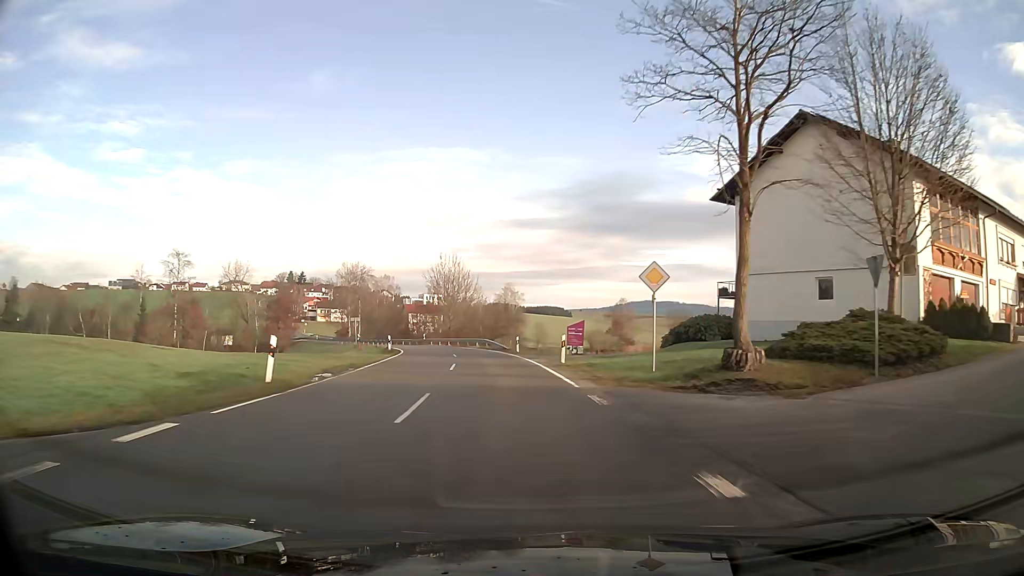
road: tertiary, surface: asphalt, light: Day
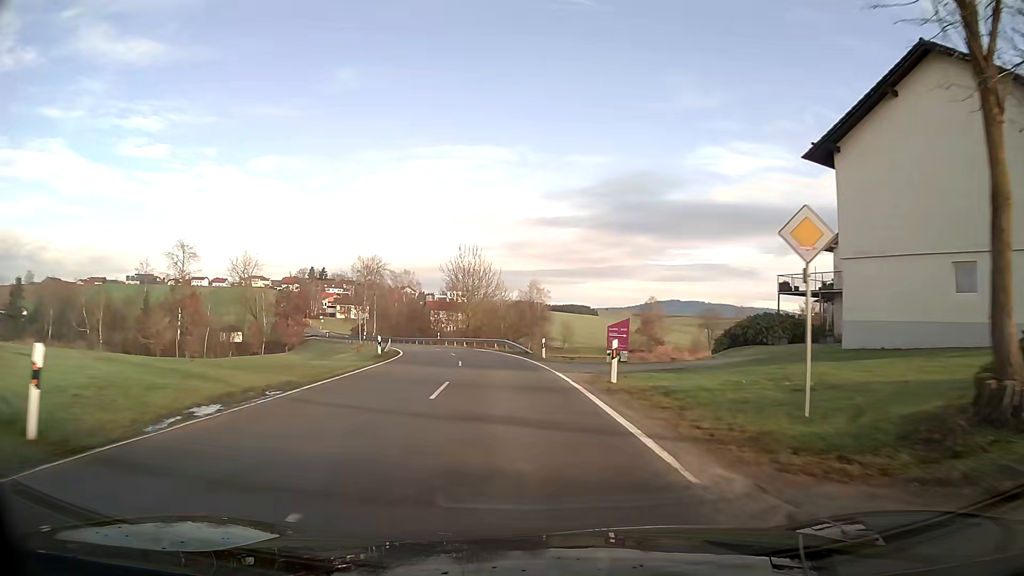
(-0.2, +8.7) m; -2°
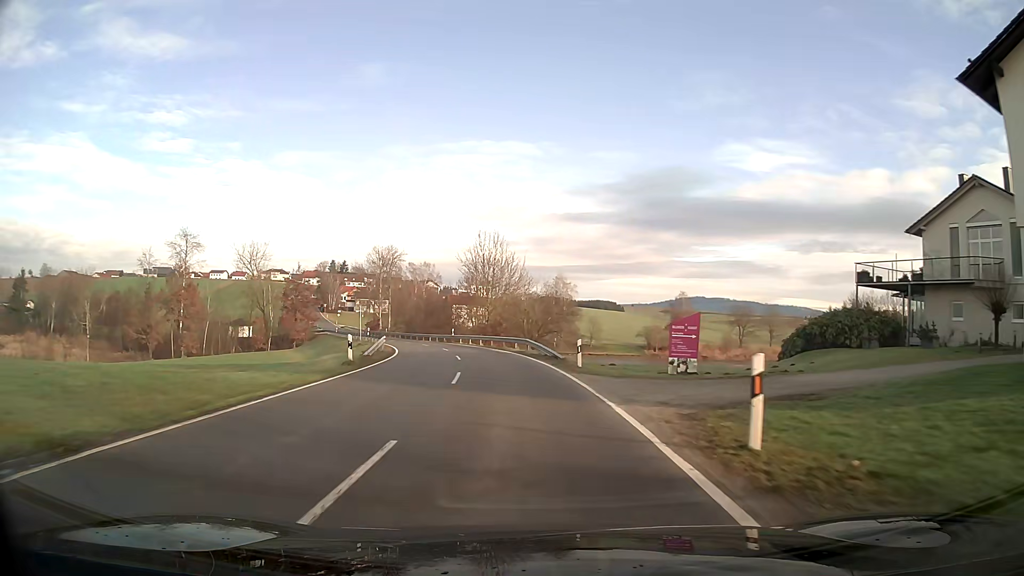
(-0.2, +8.9) m; -2°
(0, +10) (-1, +20) (-2, +30) (-4, +40) (-6, +49) (-9, +59) (-12, +69) (-15, +78) (-19, +87) (-22, +97) m
